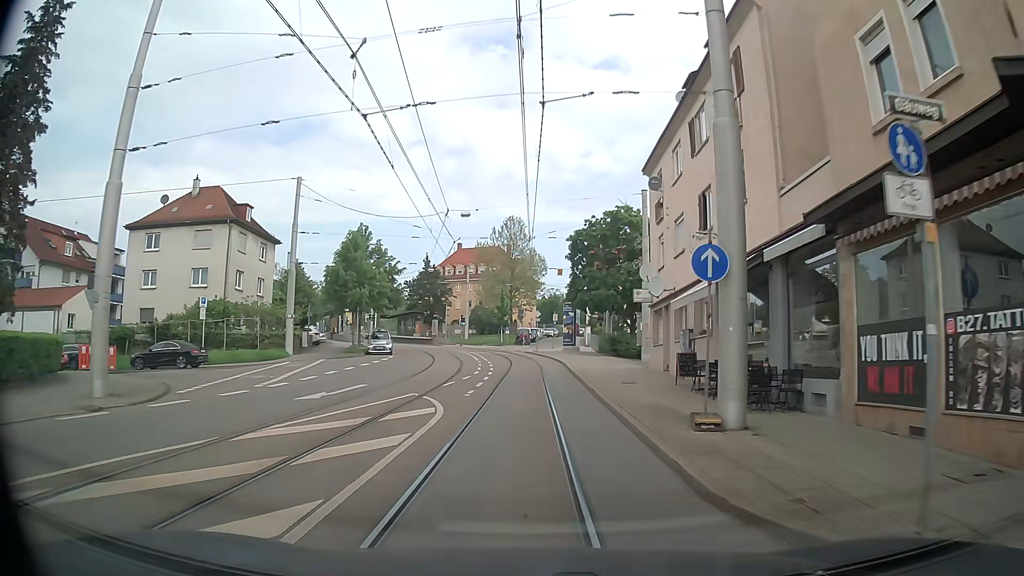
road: secondary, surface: asphalt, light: Day
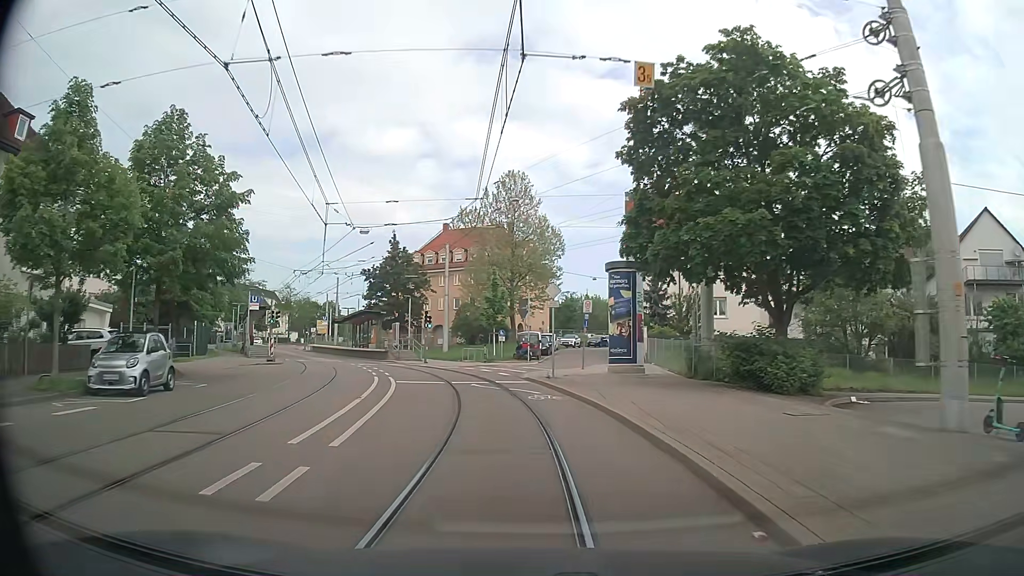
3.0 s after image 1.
(-0.1, +30.3) m; -1°
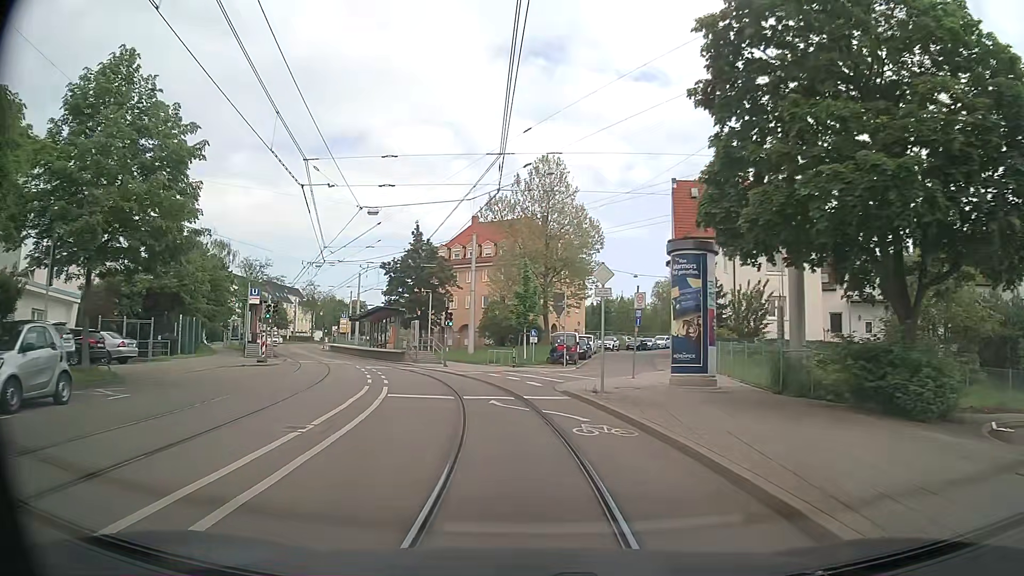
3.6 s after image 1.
(-0.2, +6.0) m; -3°
(0, +10) (-2, +20) (-5, +30) (-8, +39) (-12, +48) (-16, +57) (-20, +66) (-24, +75) (-28, +84) (-32, +94) m
